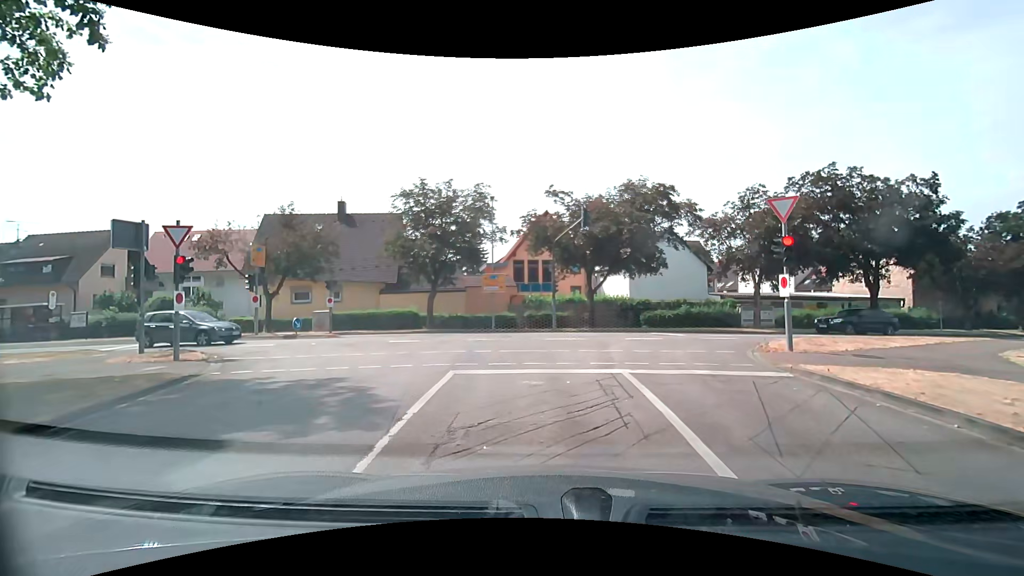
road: tertiary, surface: asphalt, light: Day
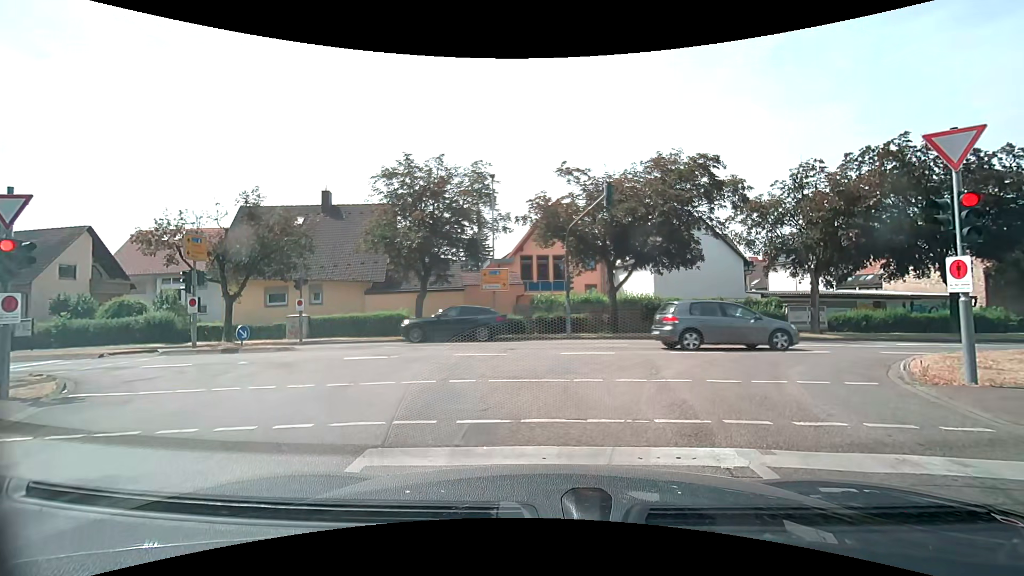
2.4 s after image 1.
(-0.1, +5.1) m; -1°
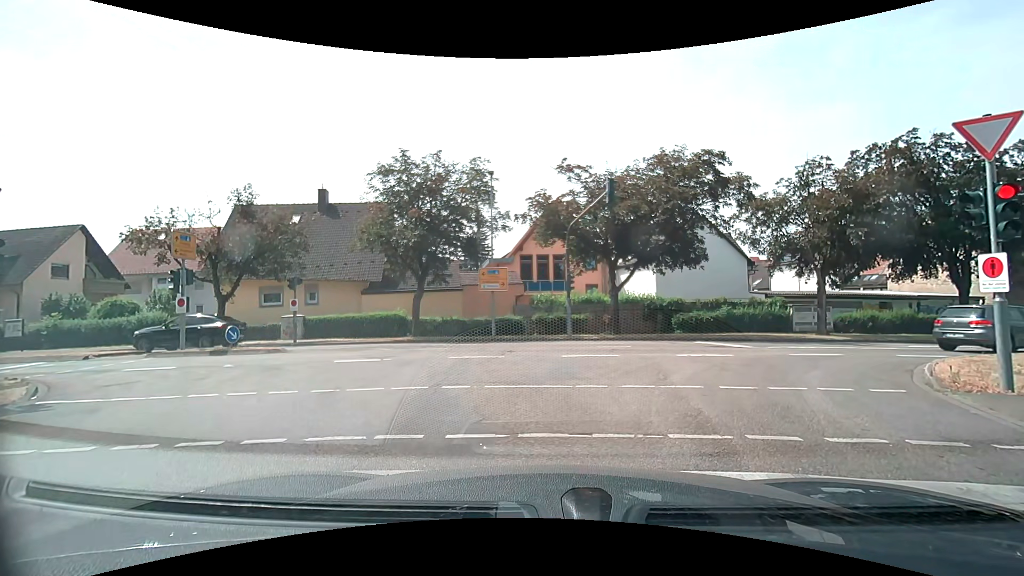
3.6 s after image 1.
(0.0, +0.6) m; 0°
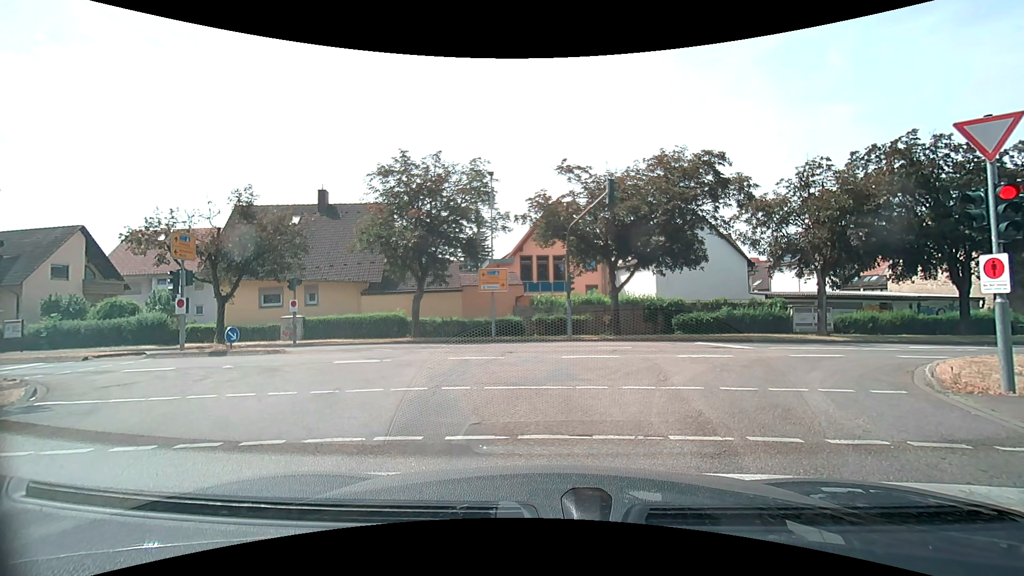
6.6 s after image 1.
(0.0, +0.1) m; 0°
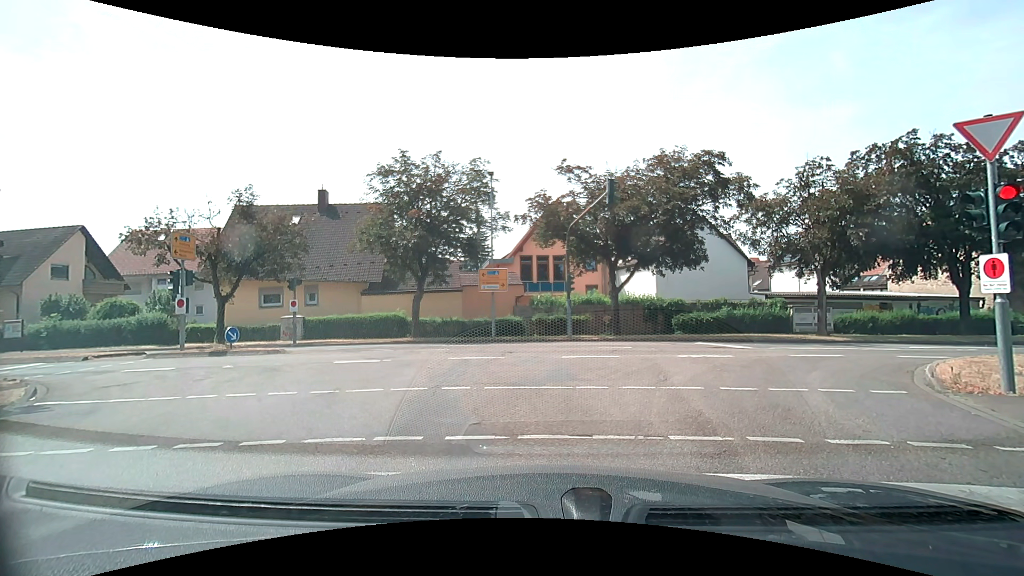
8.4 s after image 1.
(0.0, 0.0) m; 0°
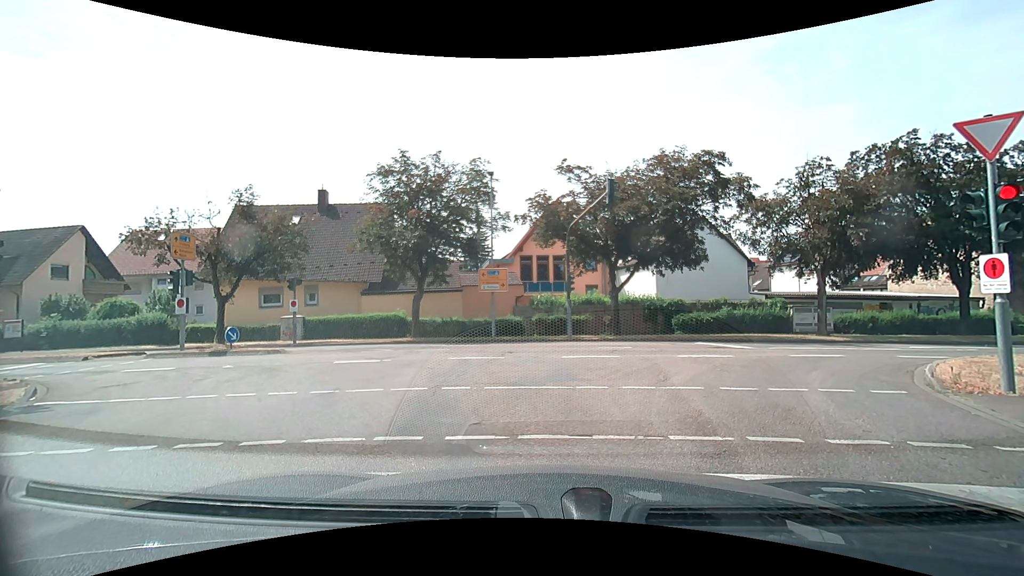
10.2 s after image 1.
(0.0, 0.0) m; 0°
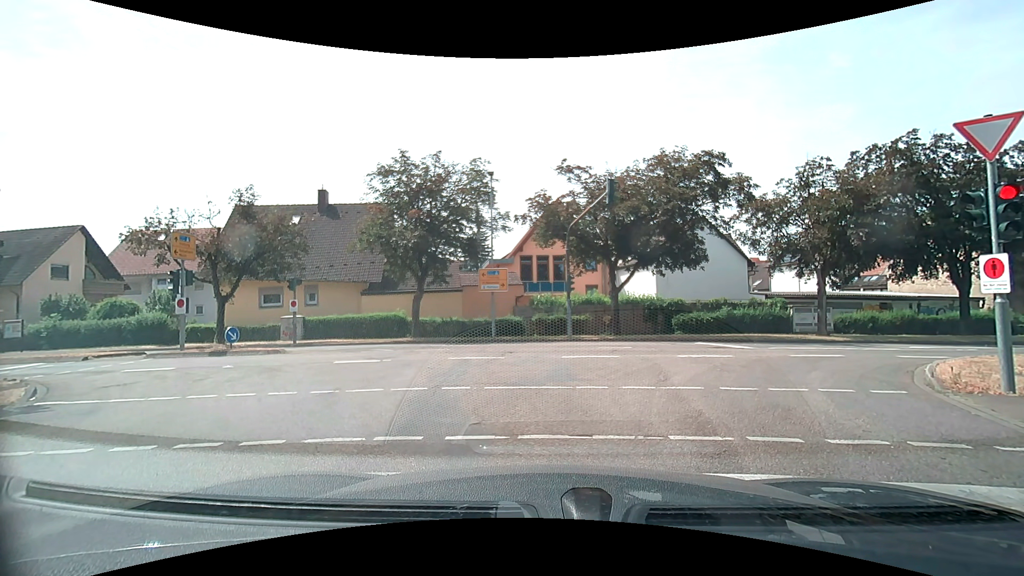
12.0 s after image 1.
(0.0, 0.0) m; 0°
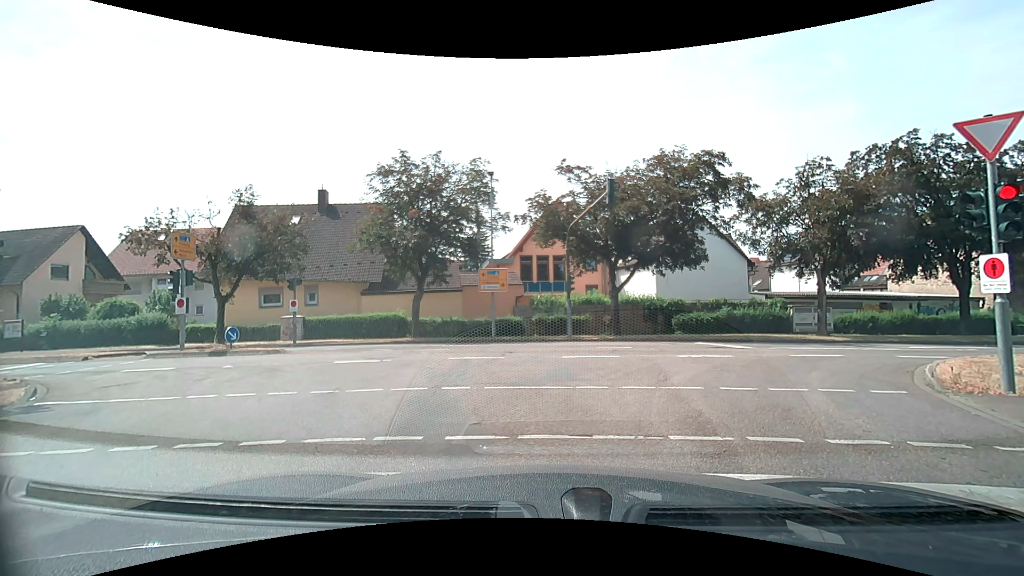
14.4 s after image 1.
(0.0, 0.0) m; 0°
